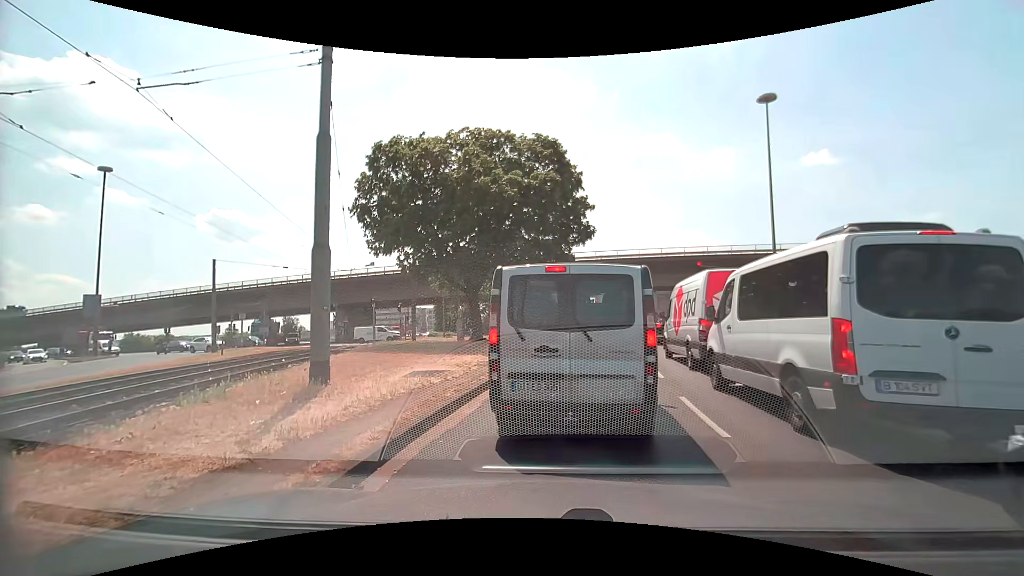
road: primary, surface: asphalt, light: Day
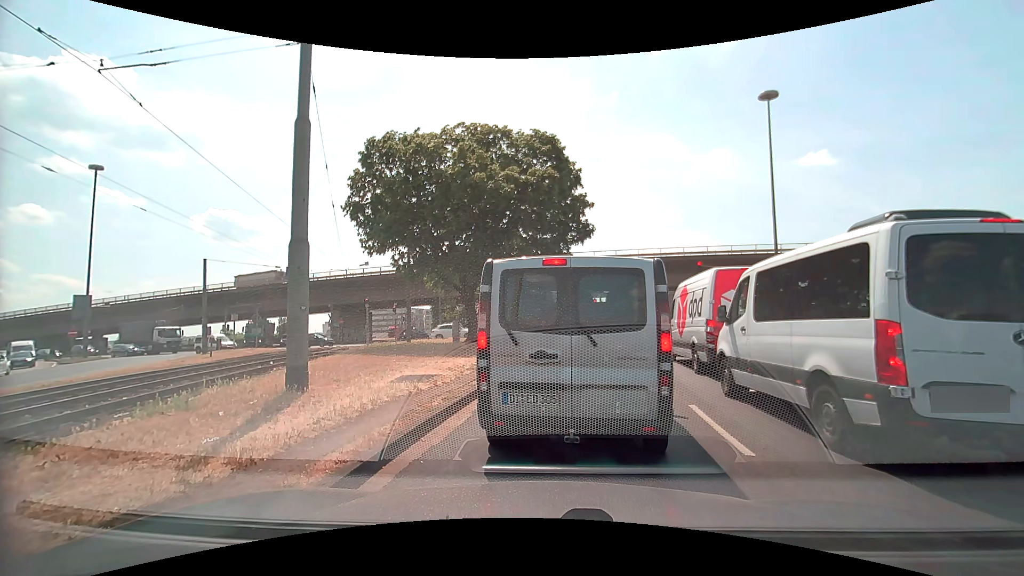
(0.0, +0.8) m; 0°
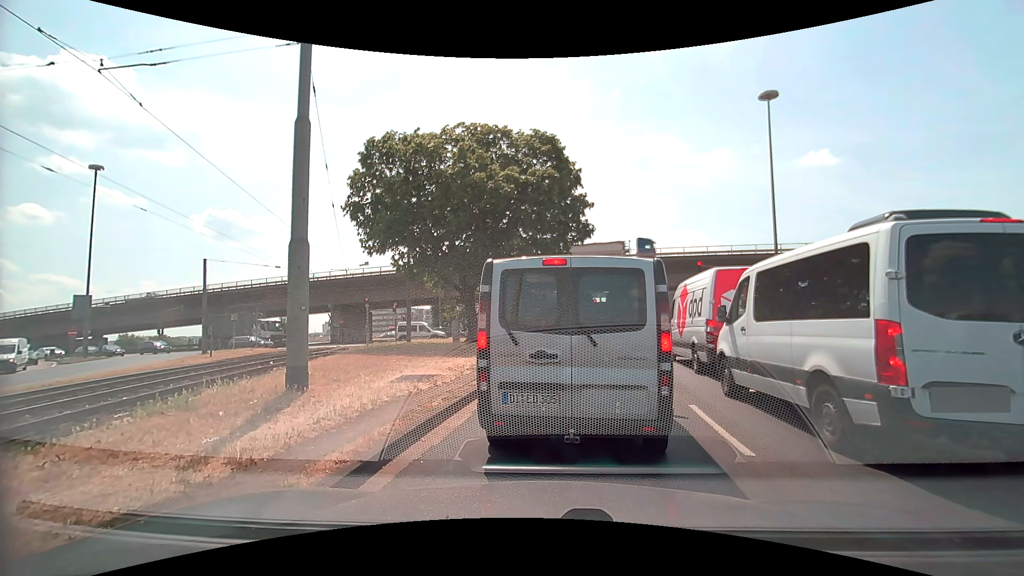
(0.0, 0.0) m; 0°
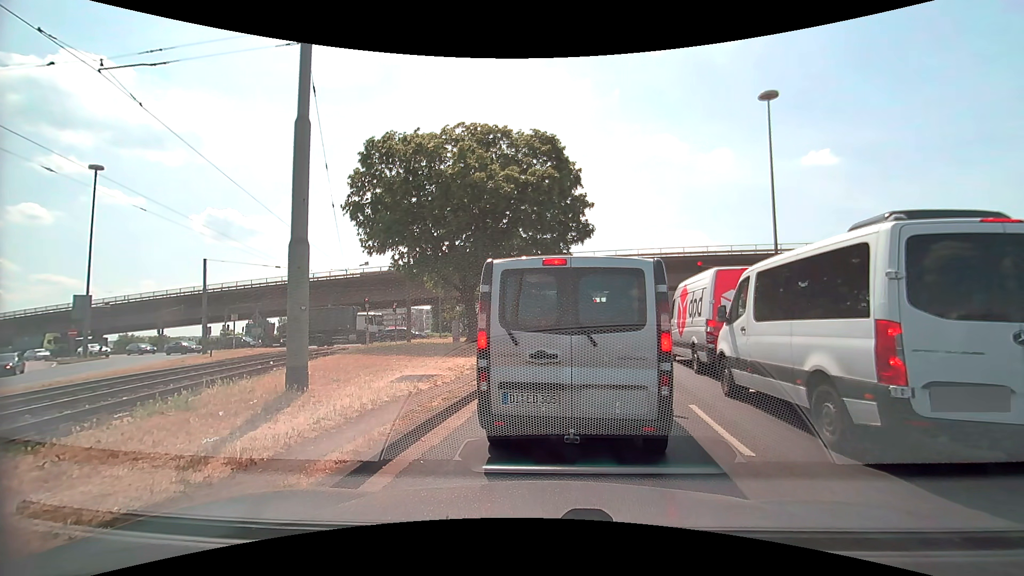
(0.0, 0.0) m; 0°
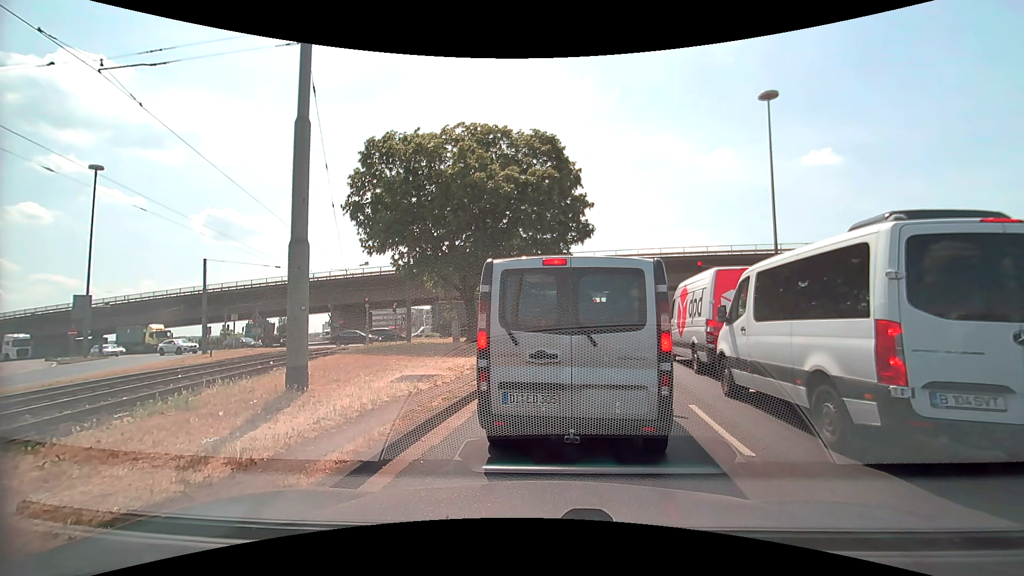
(0.0, 0.0) m; 0°
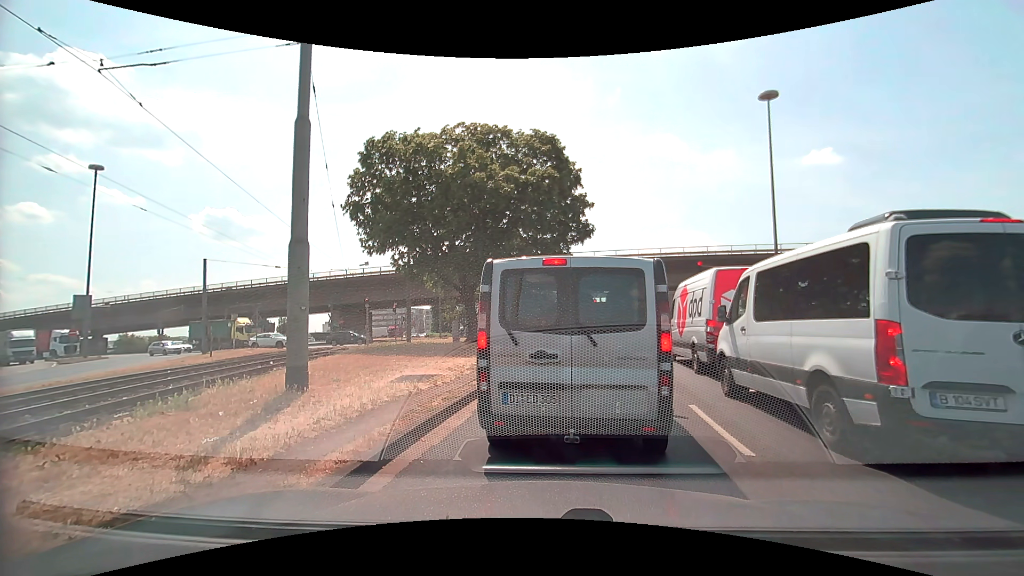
(0.0, 0.0) m; 0°
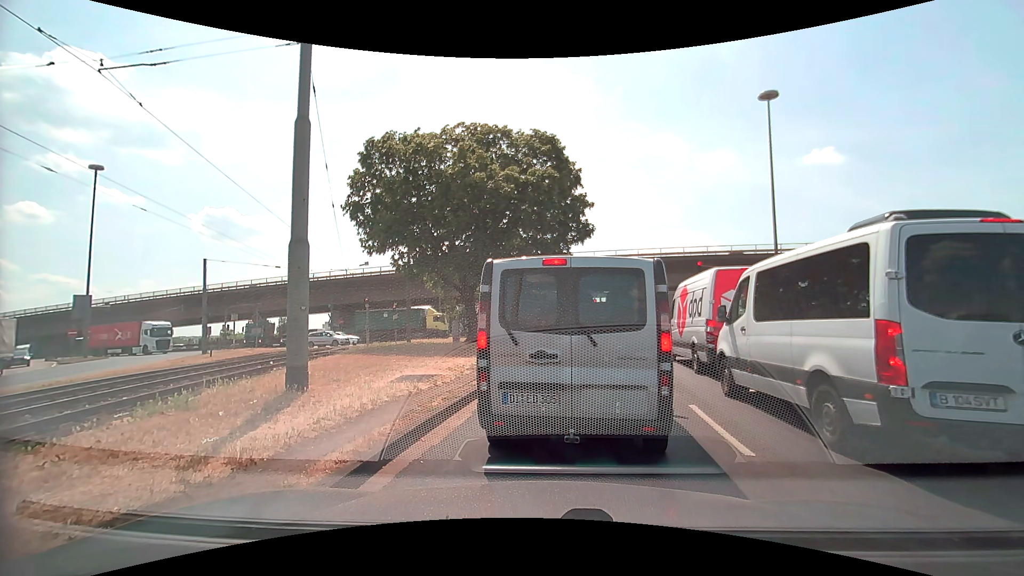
(0.0, 0.0) m; 0°
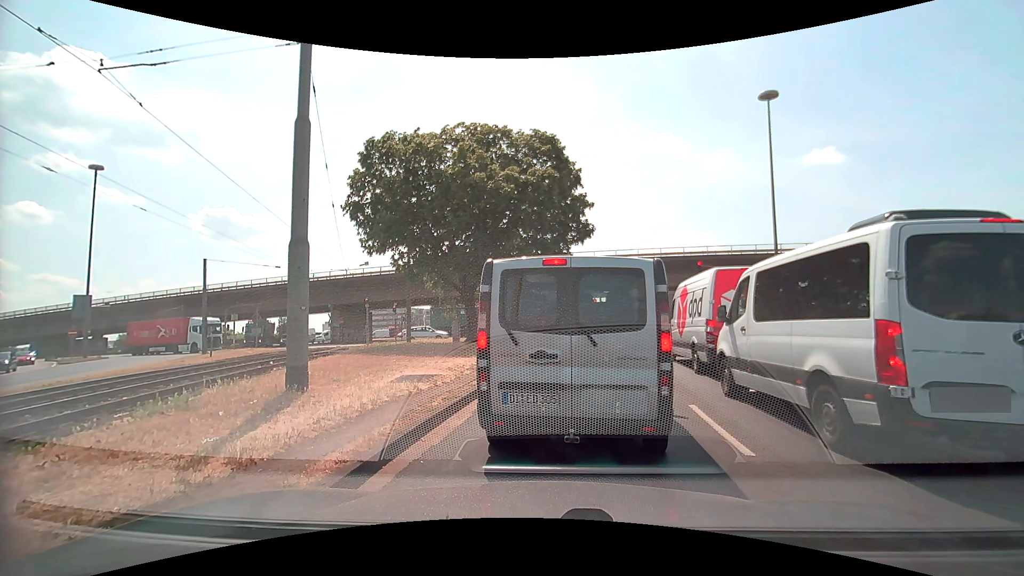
(0.0, 0.0) m; 0°
(+1, +10) (+2, +20) (+4, +30) (+6, +39) (+9, +49) (+11, +59) (+13, +69) (+14, +79) (+14, +89) (+13, +99) m
